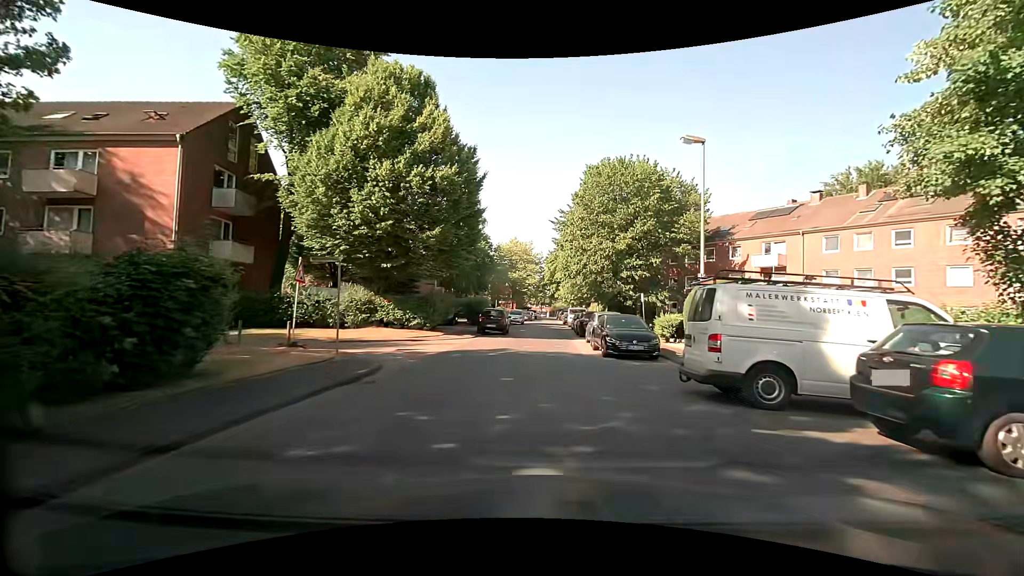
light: Day
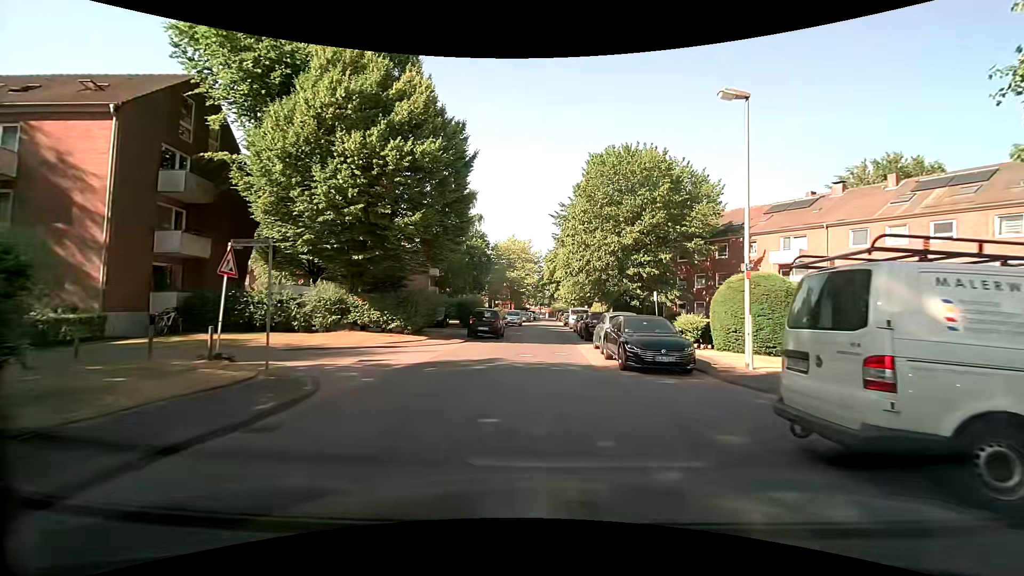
(0.0, +3.8) m; -1°
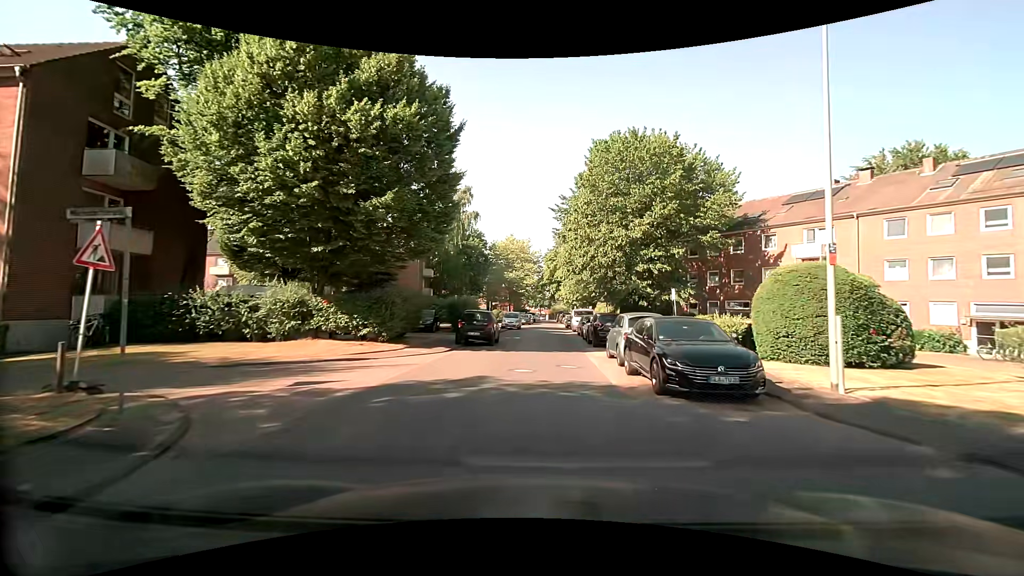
(0.0, +3.8) m; 0°
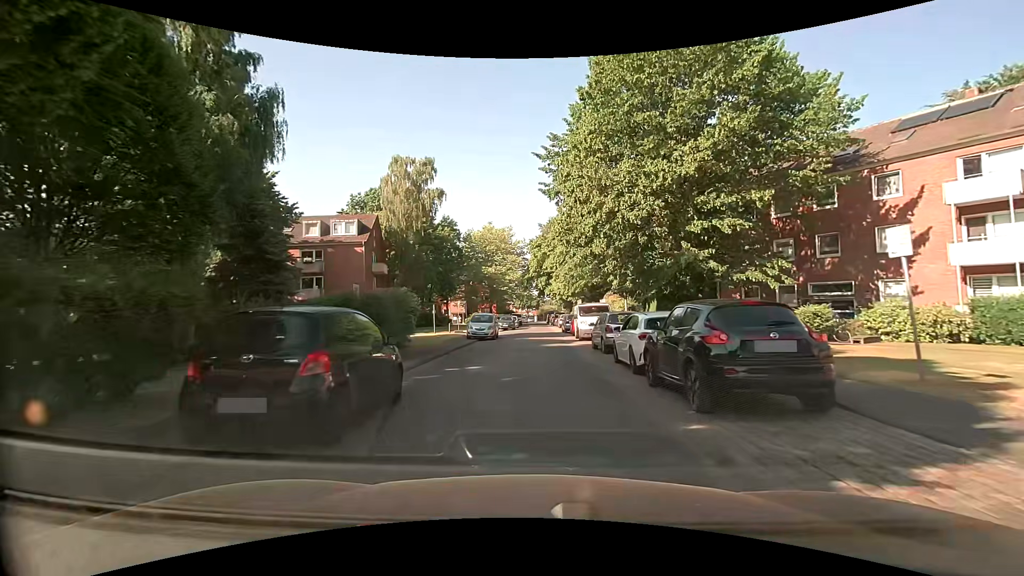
(+0.3, +16.2) m; +1°
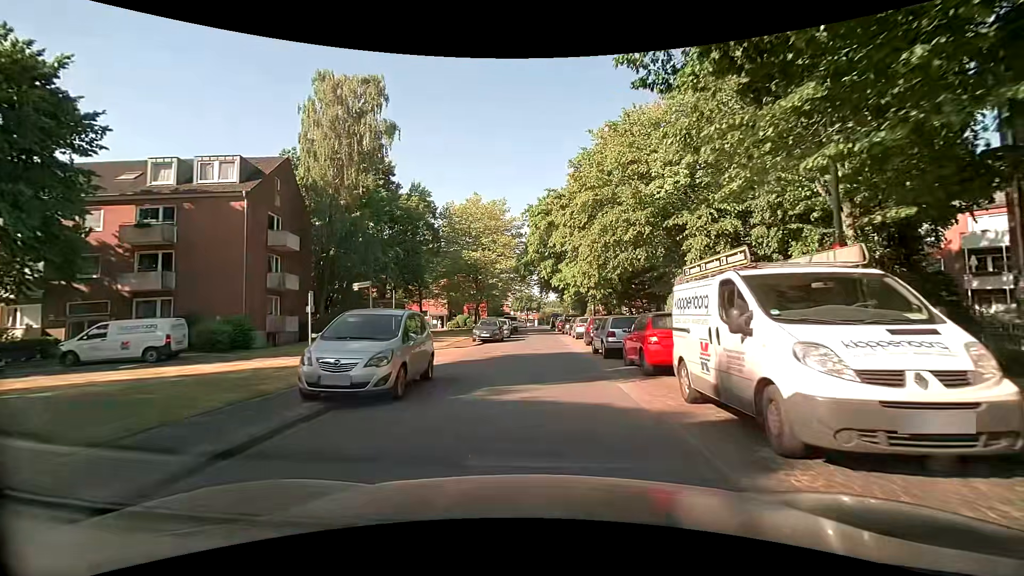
(+0.1, +21.5) m; 0°
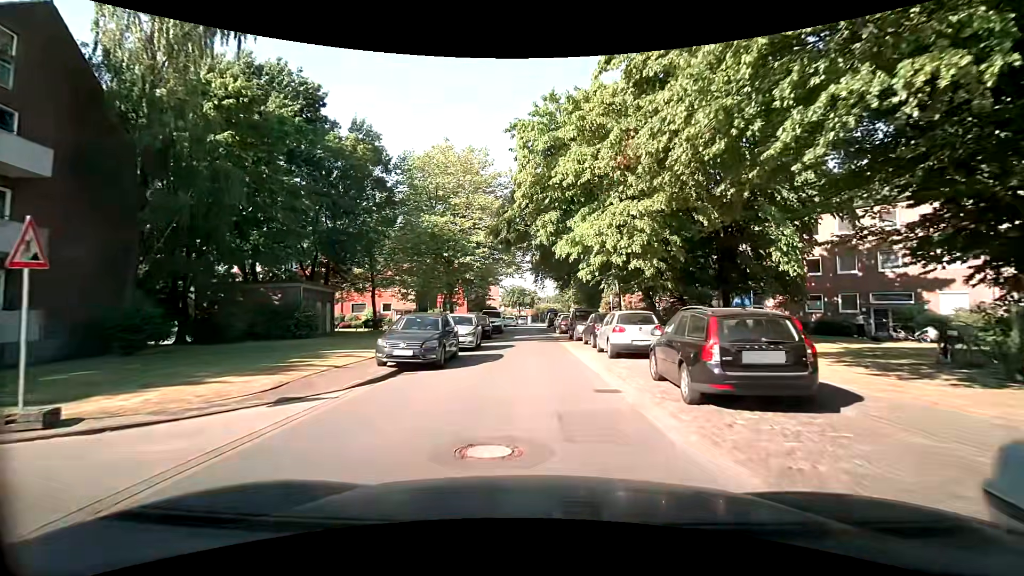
(+0.1, +17.8) m; +1°
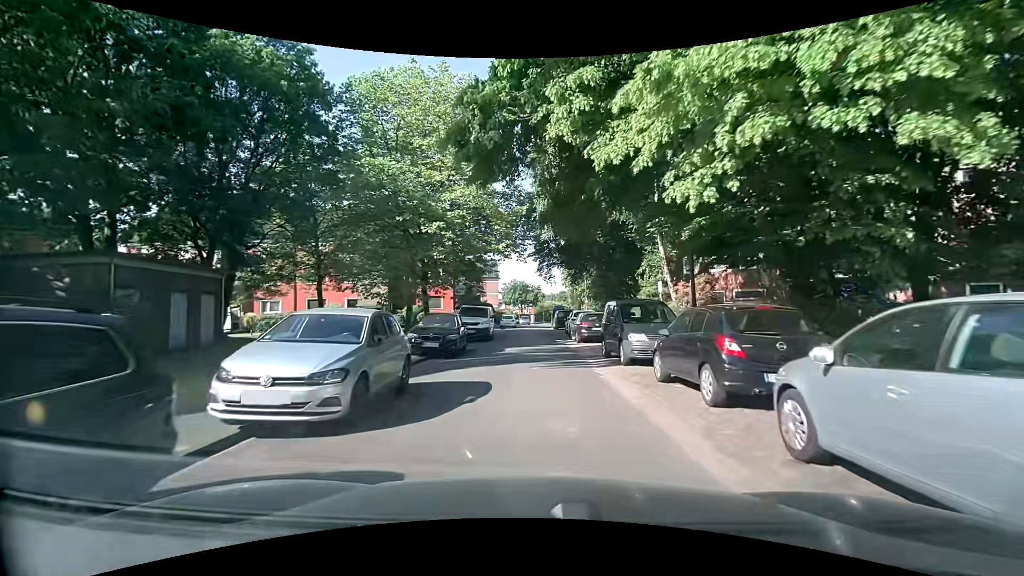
(-0.1, +13.7) m; -1°
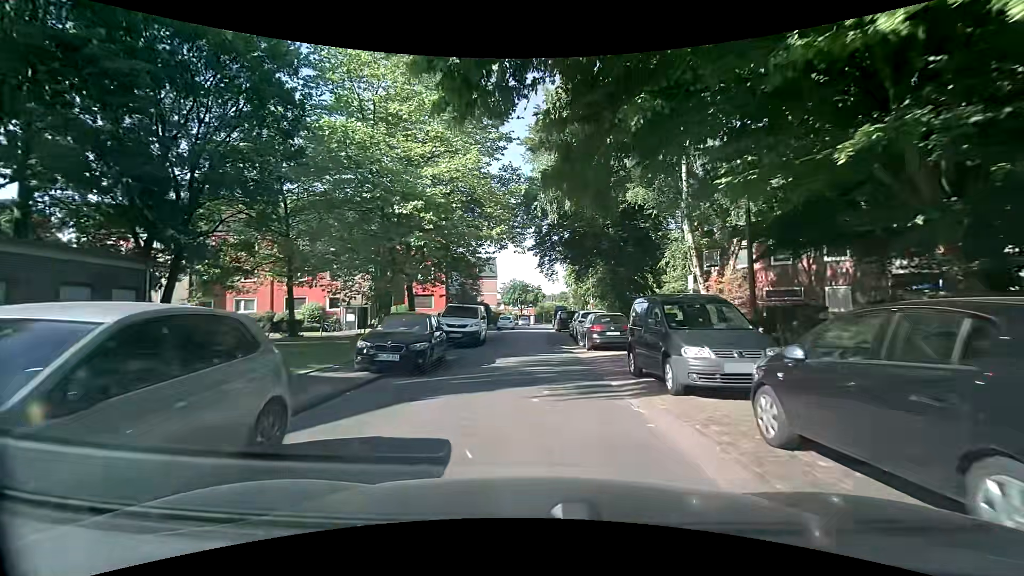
(0.0, +4.6) m; +1°
(0, +10) (0, +20) (0, +30) (0, +40) (-1, +50) (0, +60) (0, +70) (+1, +80) (+2, +90) (+3, +100) m
